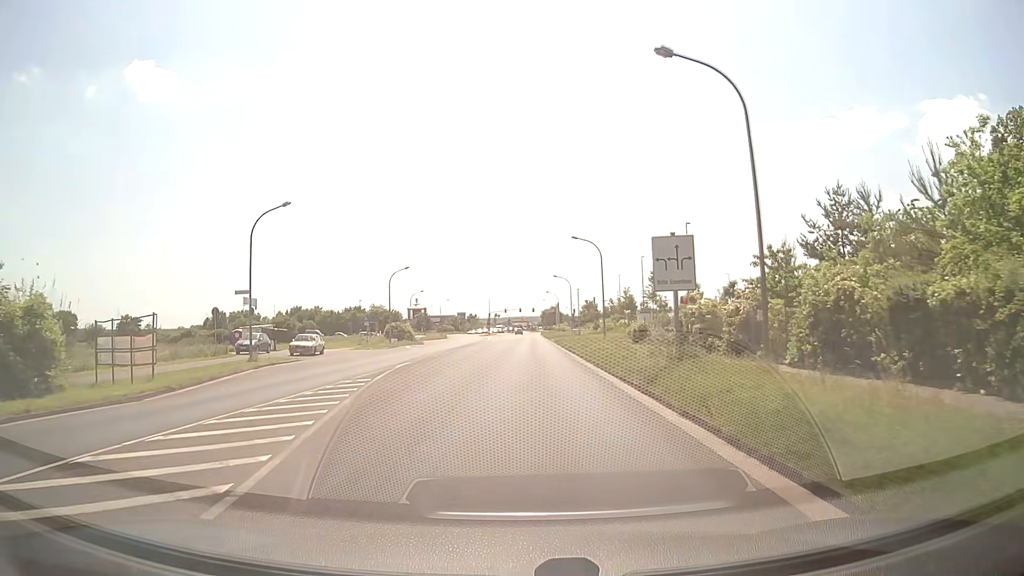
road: tertiary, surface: asphalt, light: Day
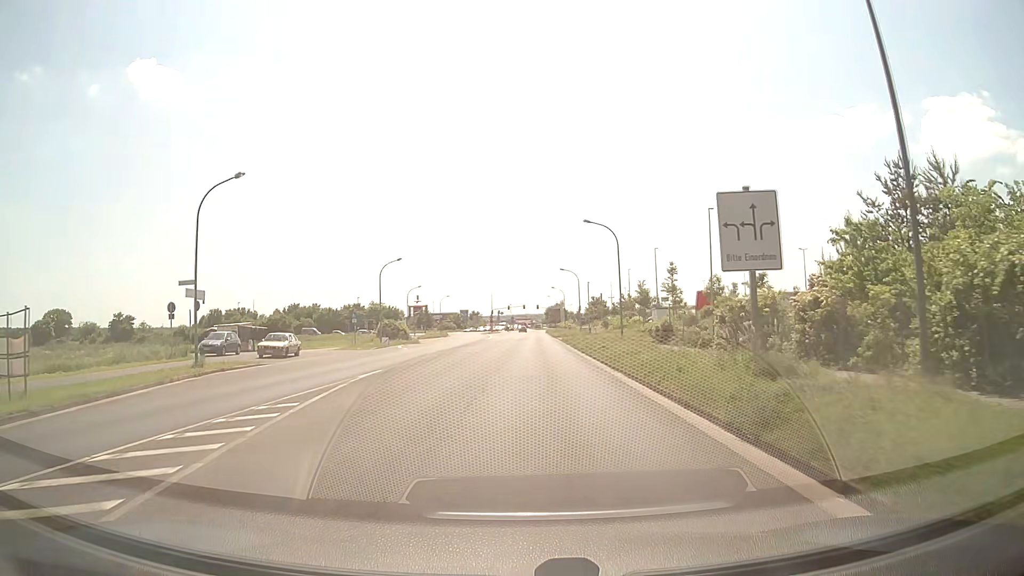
(0.0, +6.5) m; 0°
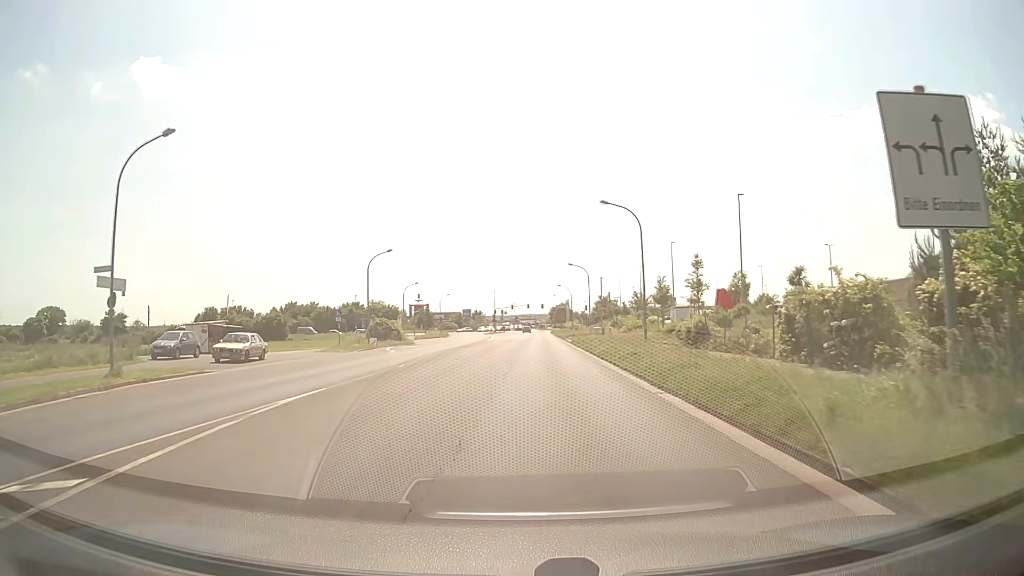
(0.0, +6.7) m; 0°
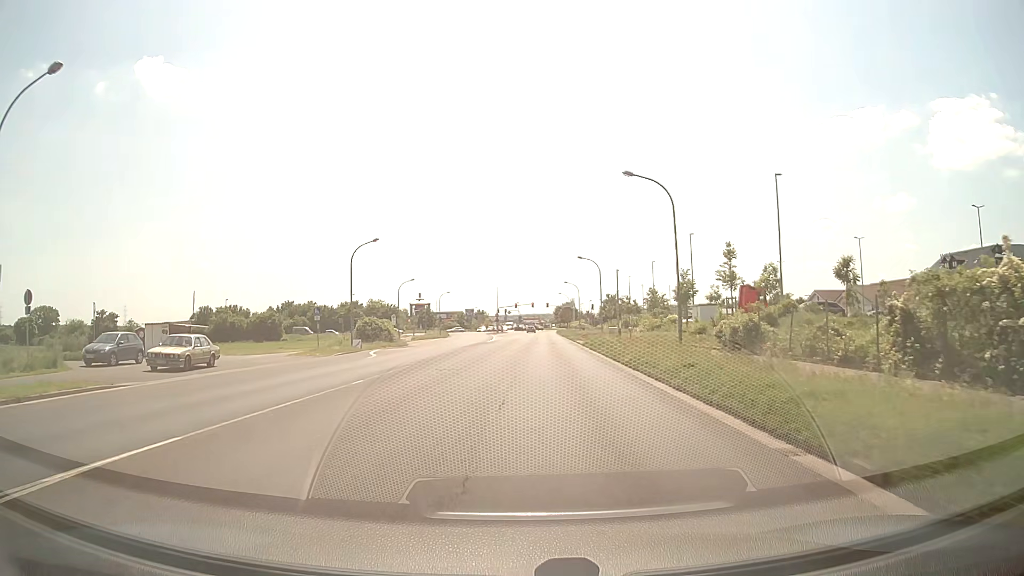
(0.0, +6.8) m; 0°
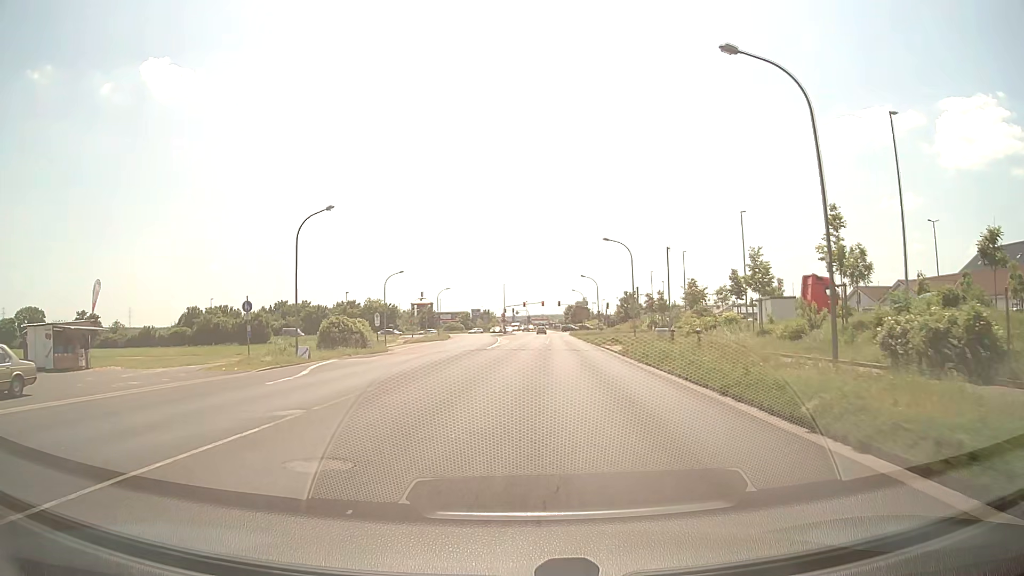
(-0.1, +13.8) m; -1°
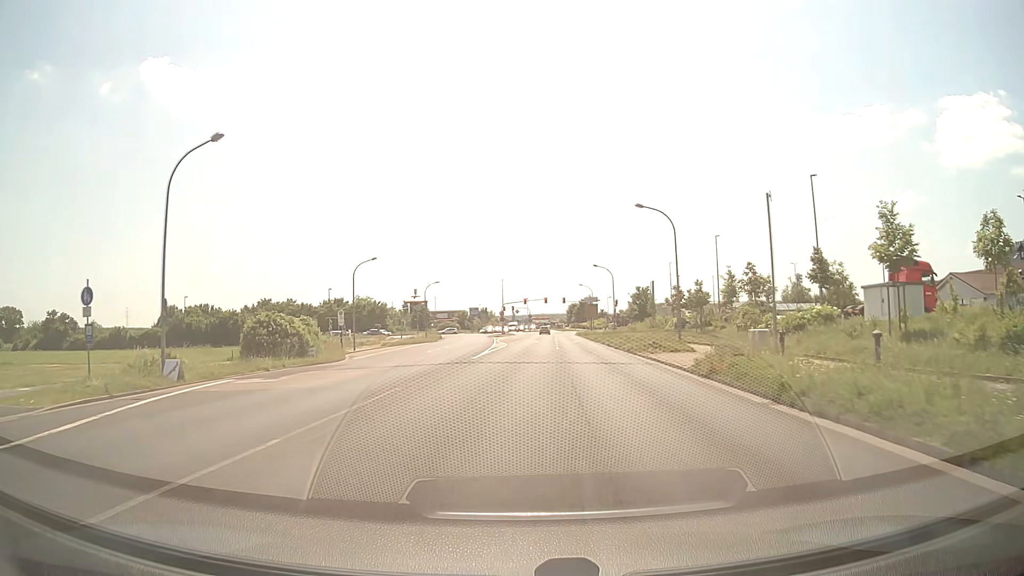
(0.0, +13.9) m; 0°
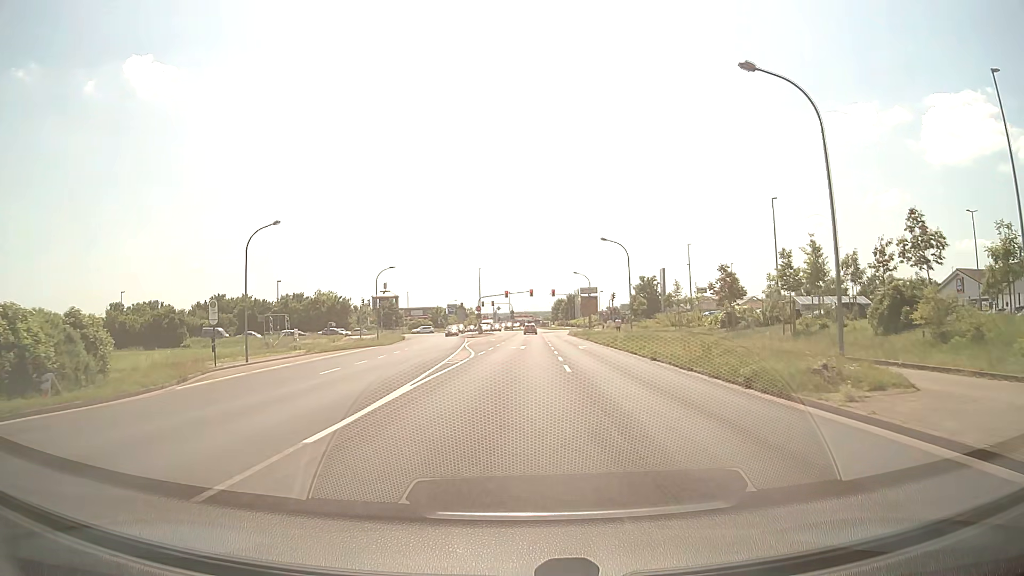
(+0.3, +20.4) m; +2°
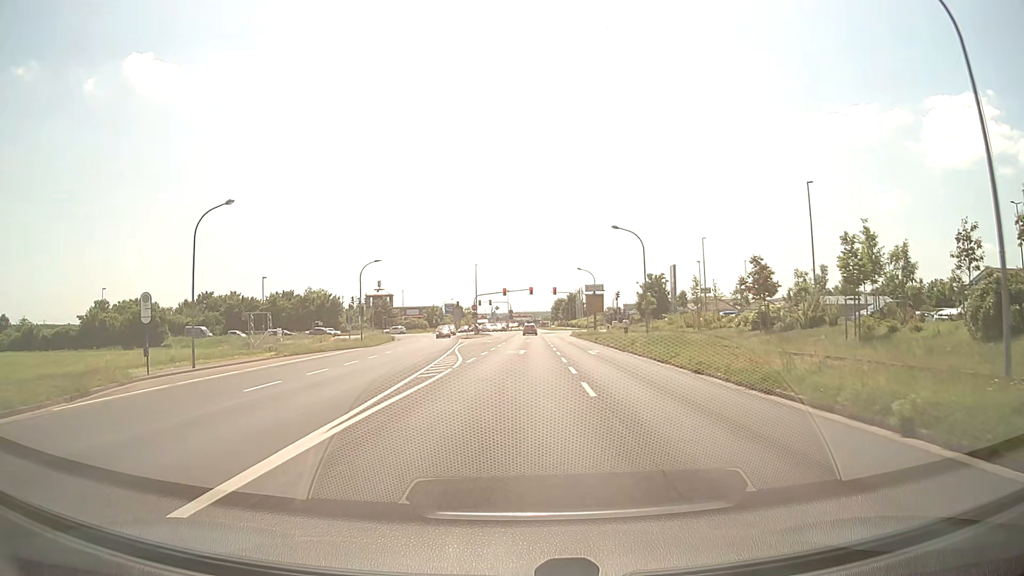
(0.0, +6.6) m; 0°
(0, +10) (0, +20) (0, +30) (0, +40) (+1, +50) (+1, +60) (+1, +70) (+2, +80) (+2, +90) (+2, +100) m
